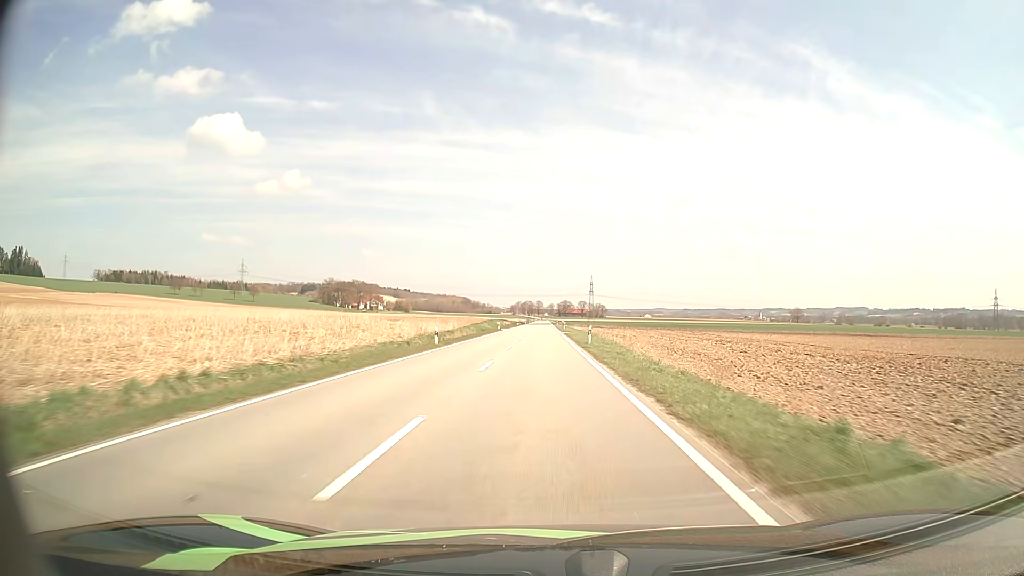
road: tertiary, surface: asphalt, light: Day
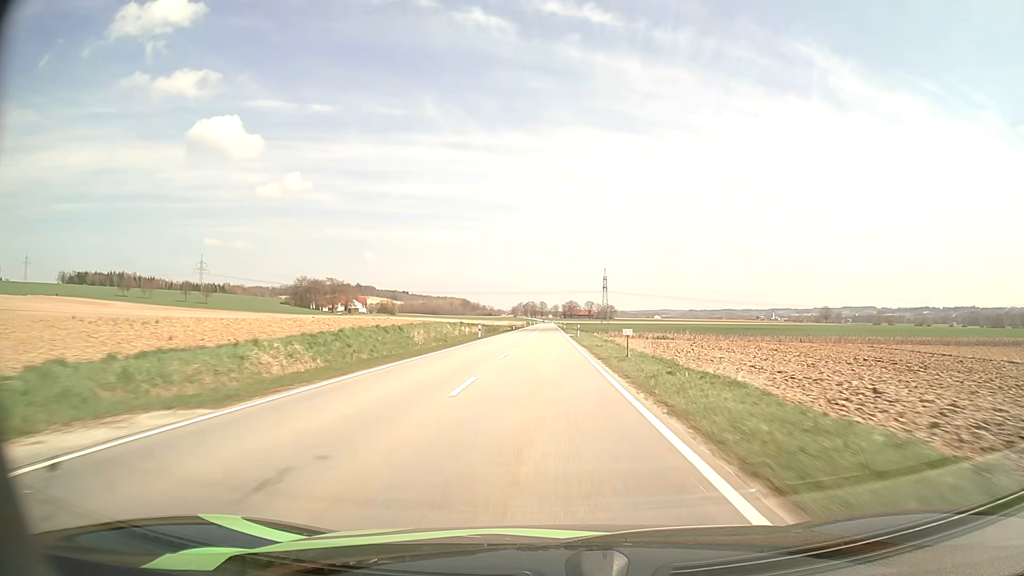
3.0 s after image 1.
(-0.2, +80.0) m; 0°
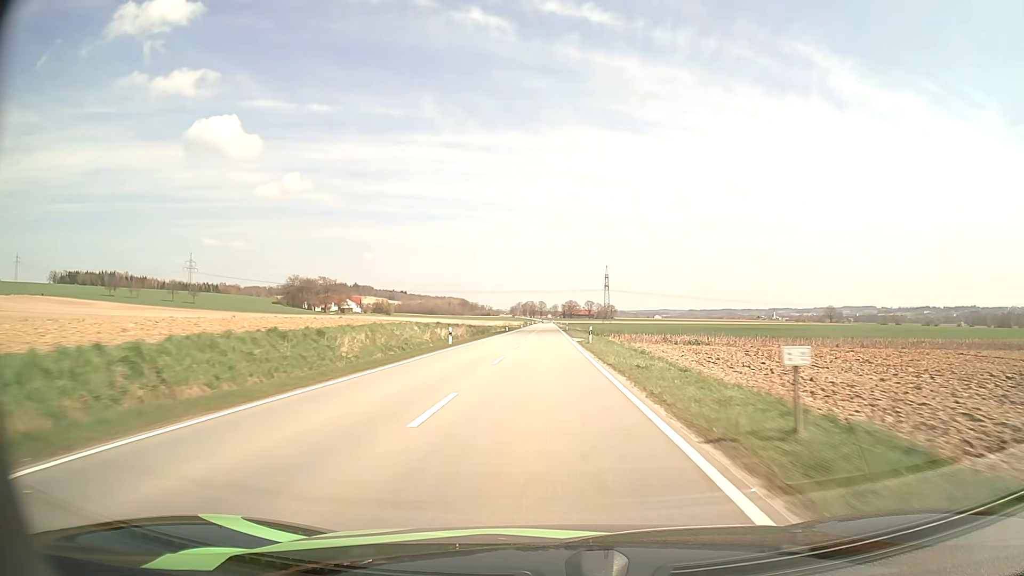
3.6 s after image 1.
(0.0, +15.8) m; 0°
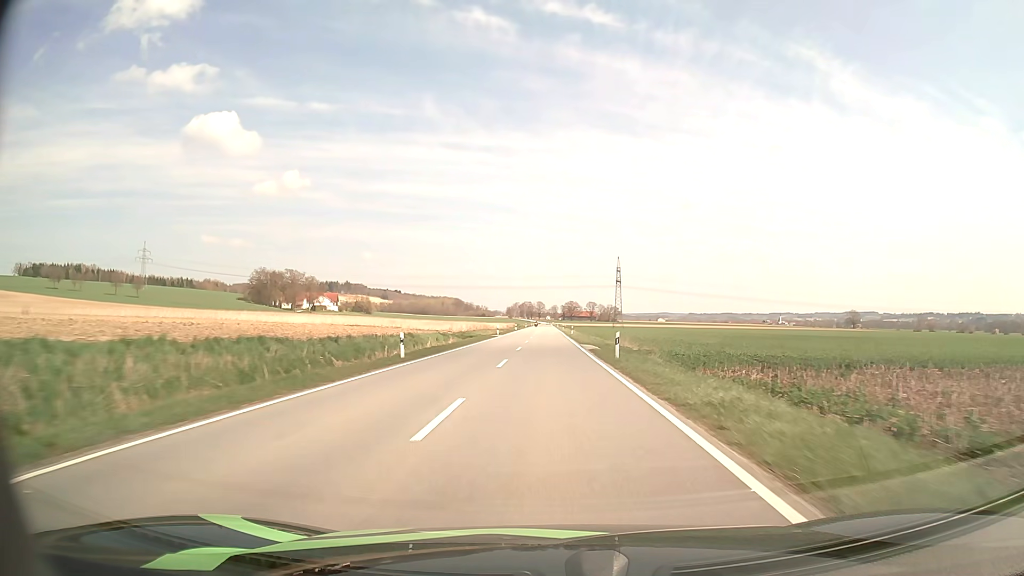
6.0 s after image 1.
(0.0, +63.5) m; 0°
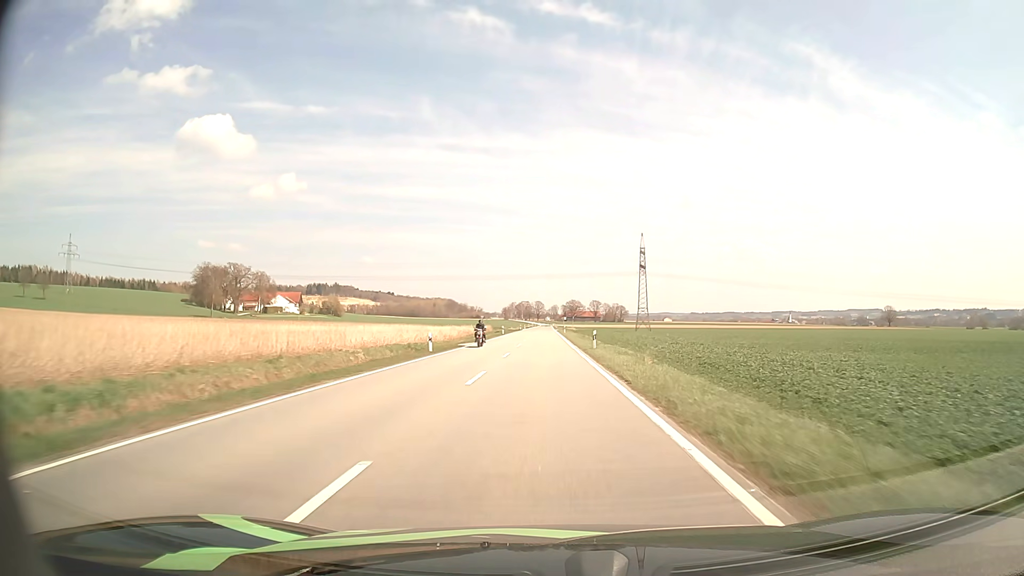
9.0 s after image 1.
(+0.6, +80.5) m; 0°
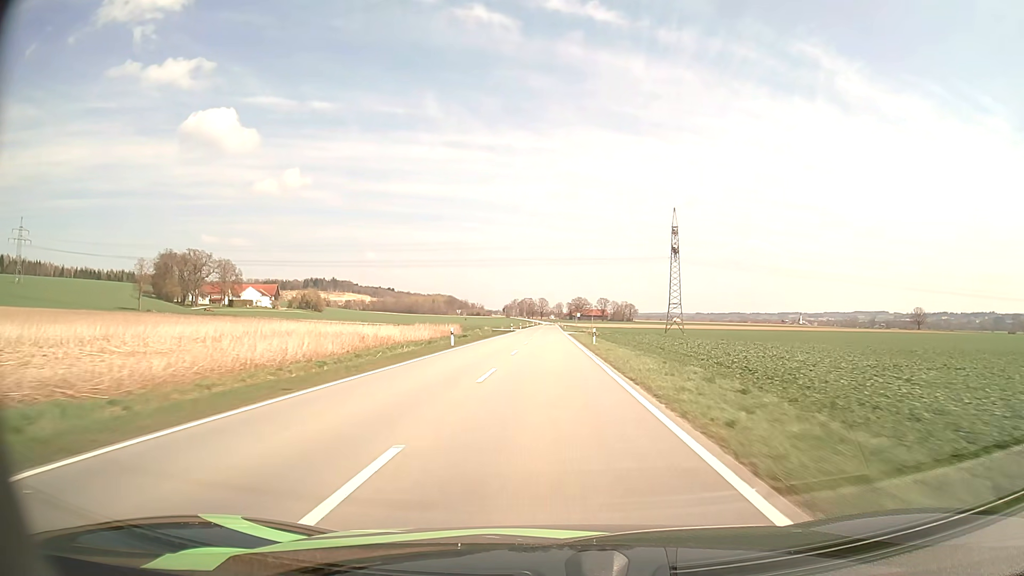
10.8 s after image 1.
(-0.2, +48.8) m; 0°
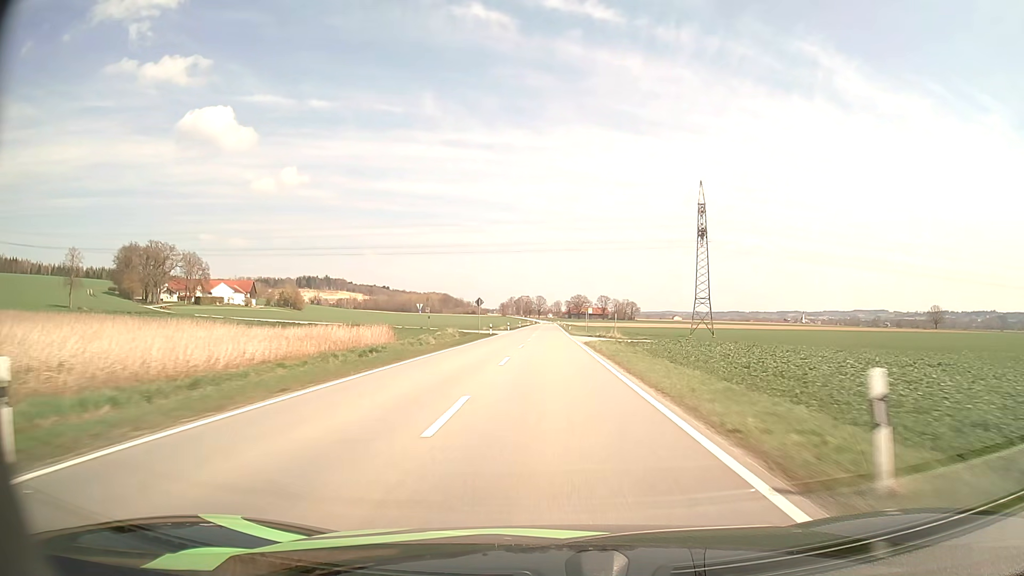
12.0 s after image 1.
(0.0, +32.5) m; 0°
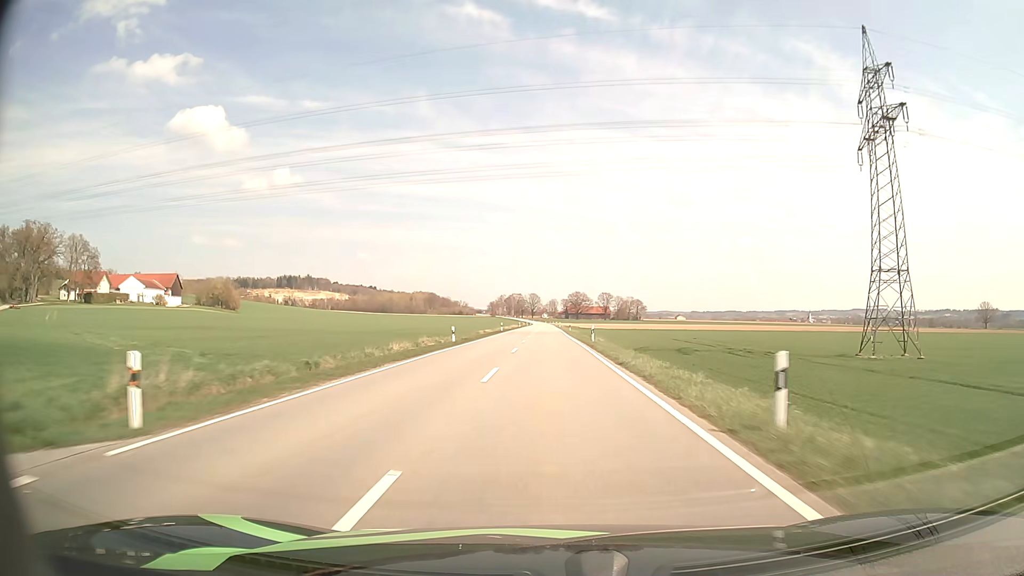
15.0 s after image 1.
(+0.2, +80.4) m; +1°
(0, +10) (0, +20) (0, +30) (0, +40) (0, +50) (0, +60) (0, +70) (0, +80) (0, +90) (0, +100) m
